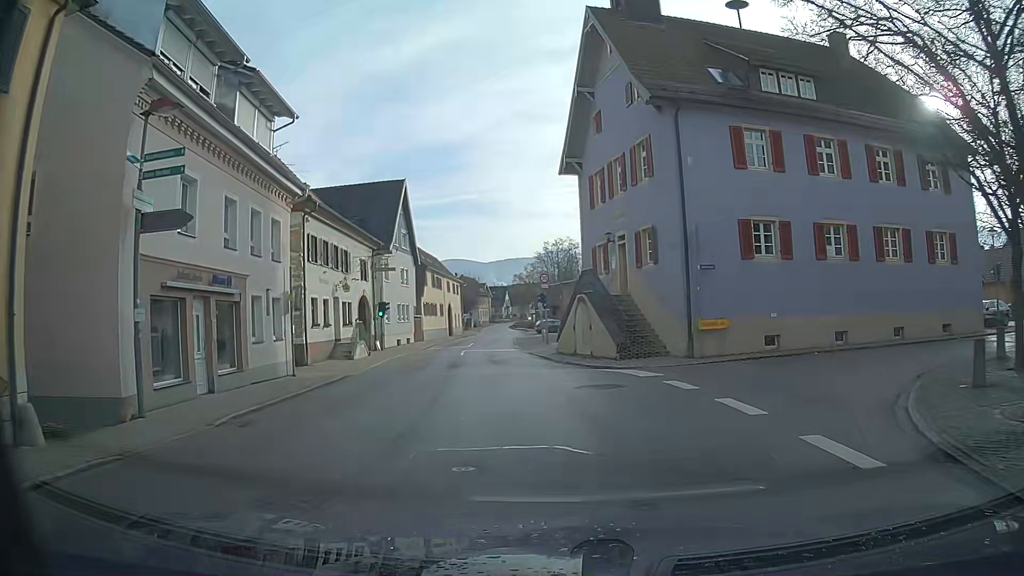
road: secondary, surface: asphalt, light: Day
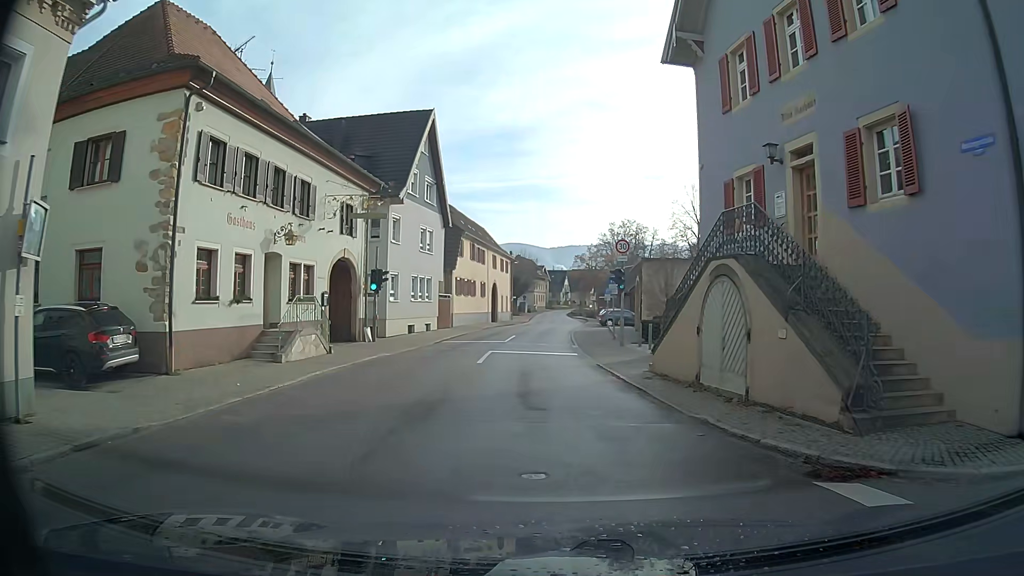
(-0.5, +13.8) m; -4°
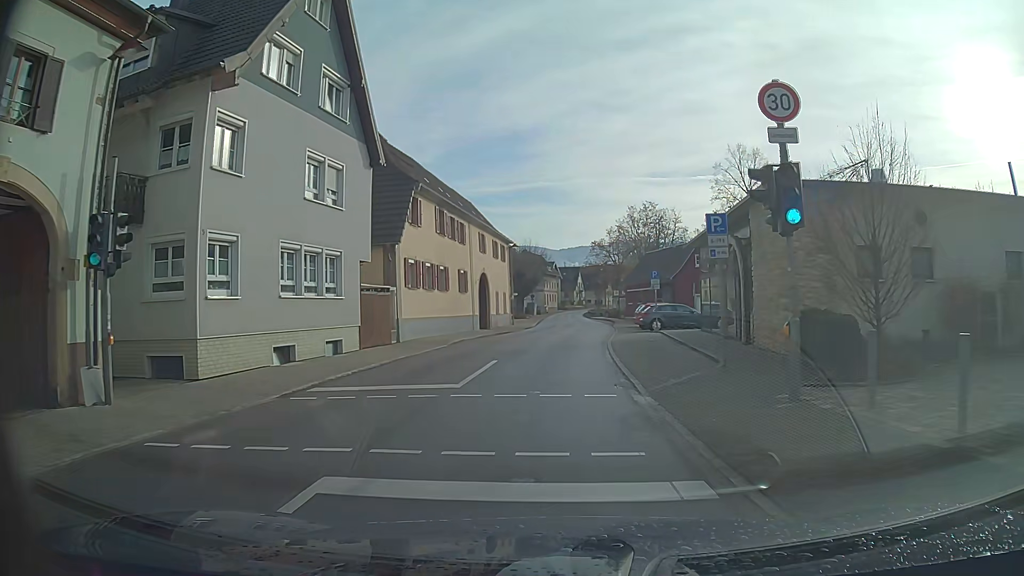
(-0.2, +18.6) m; -1°
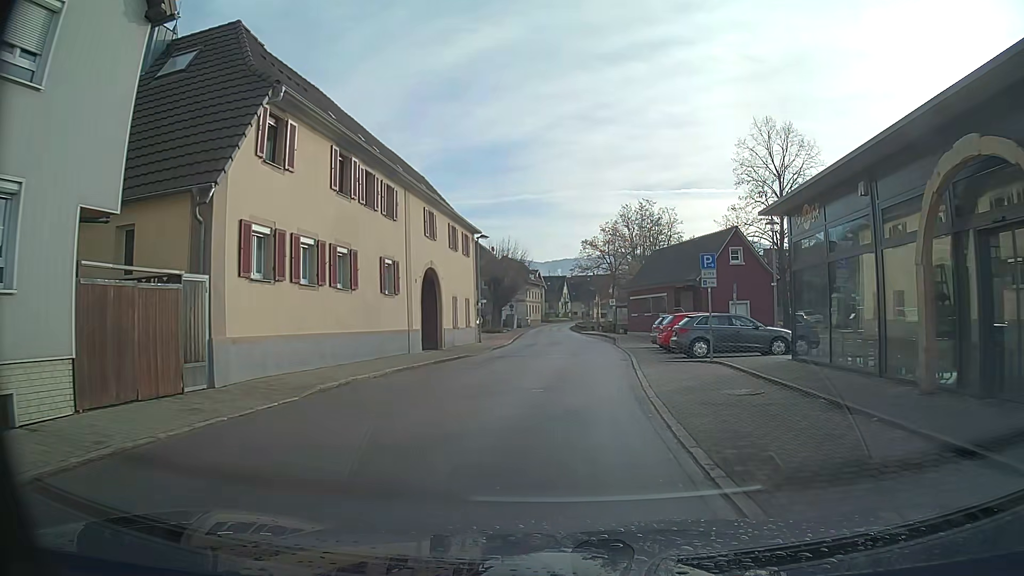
(+0.2, +13.6) m; +3°
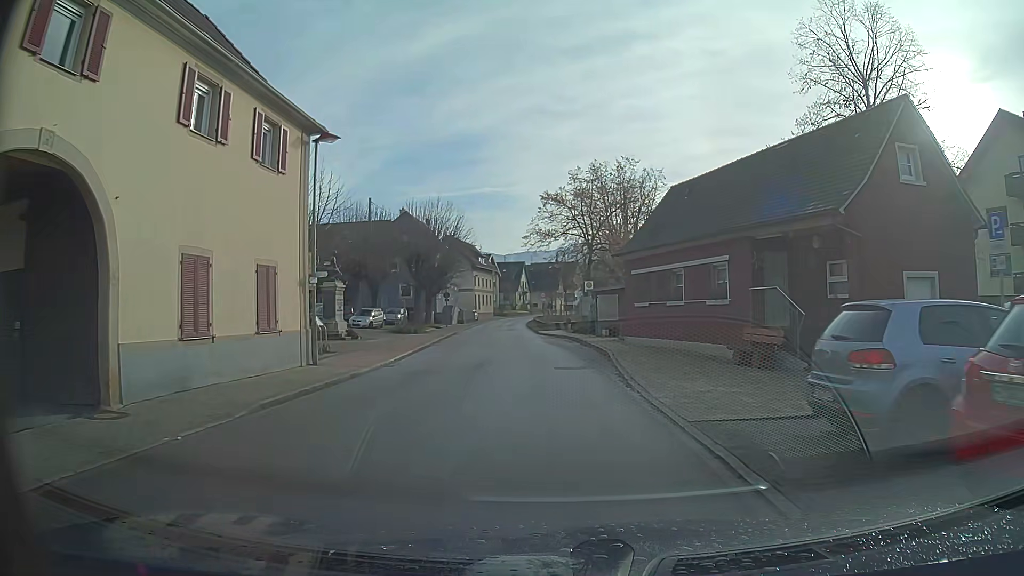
(+0.6, +22.2) m; +1°
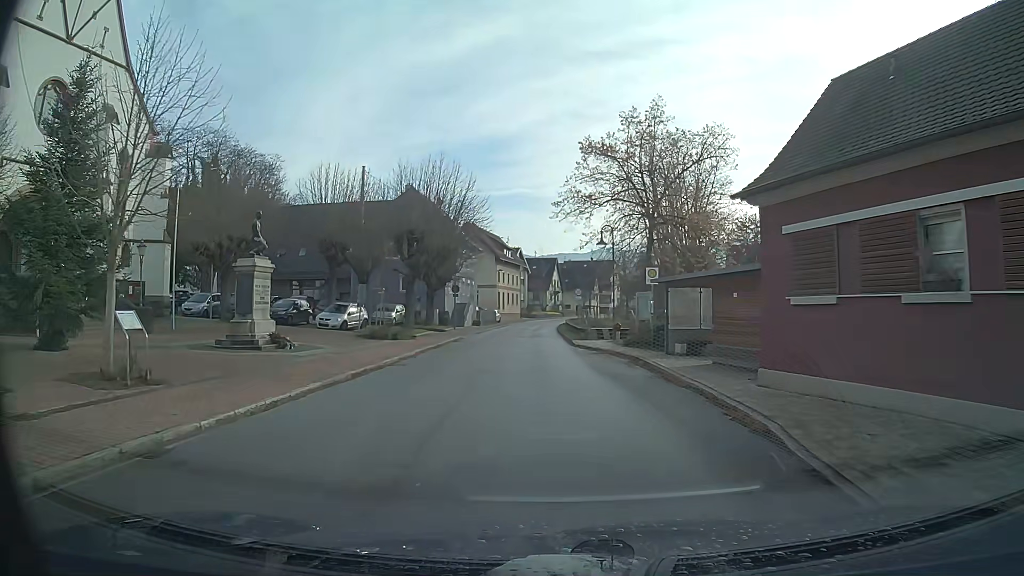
(-0.3, +13.5) m; -3°
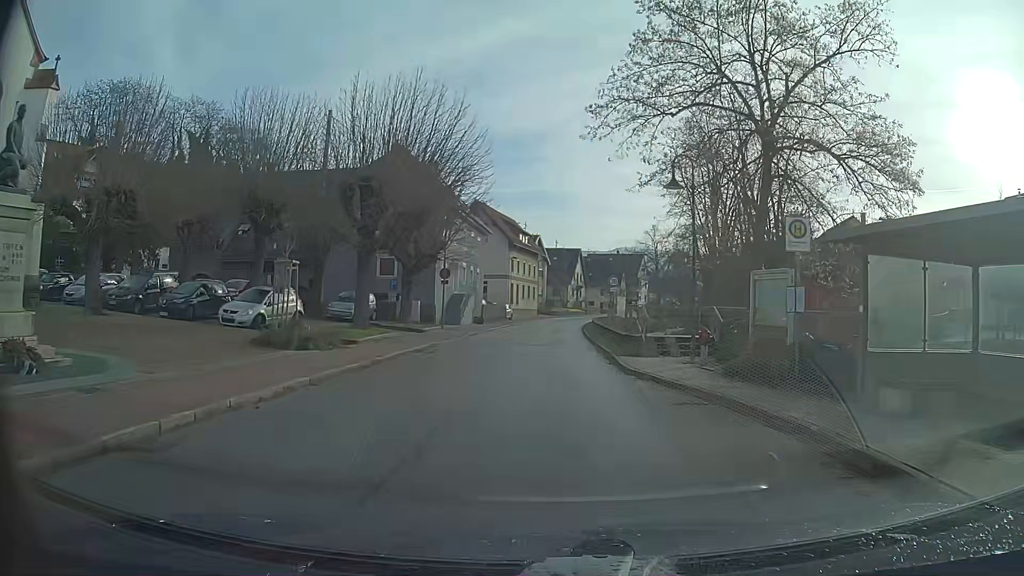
(-0.1, +13.4) m; -1°
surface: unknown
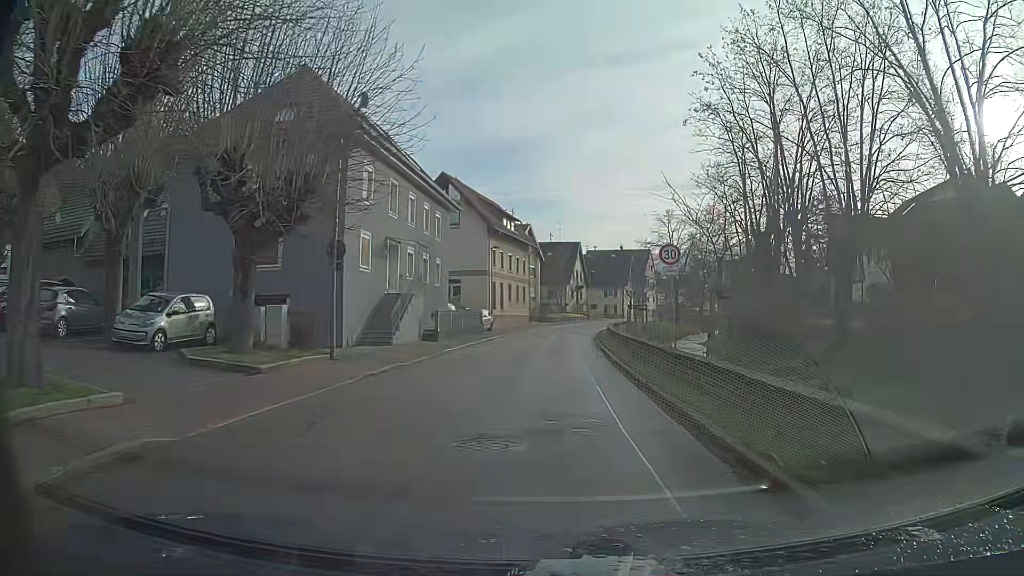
(+0.1, +17.9) m; +1°
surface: asphalt
